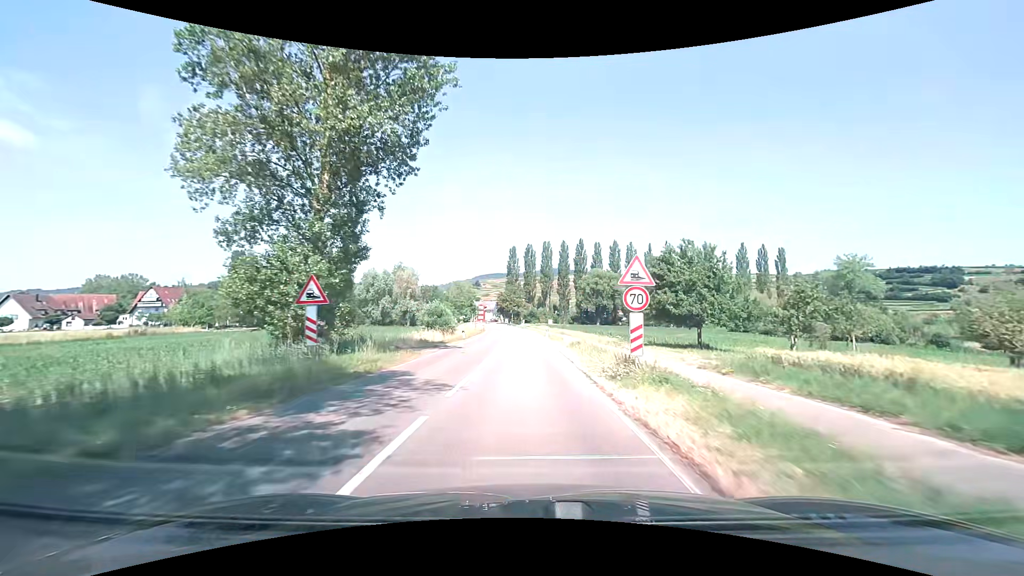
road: tertiary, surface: asphalt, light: Day
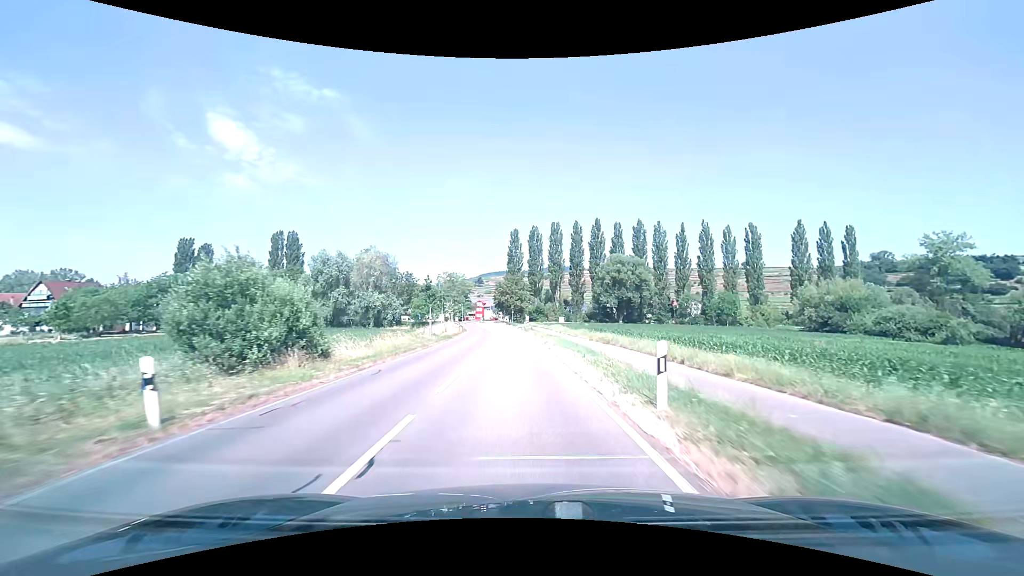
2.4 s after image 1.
(-0.3, +36.1) m; -1°
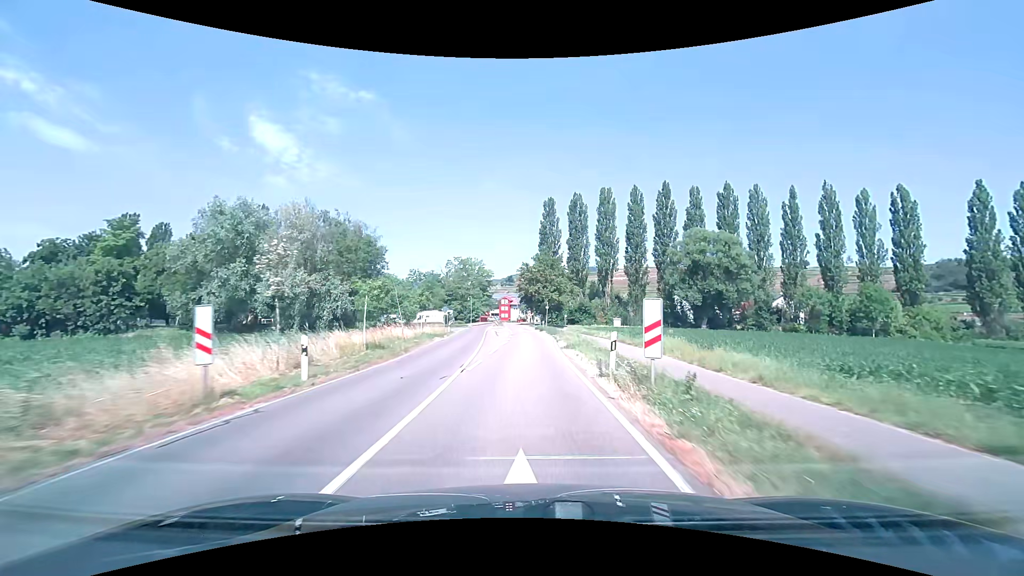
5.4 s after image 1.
(-1.4, +45.4) m; -3°
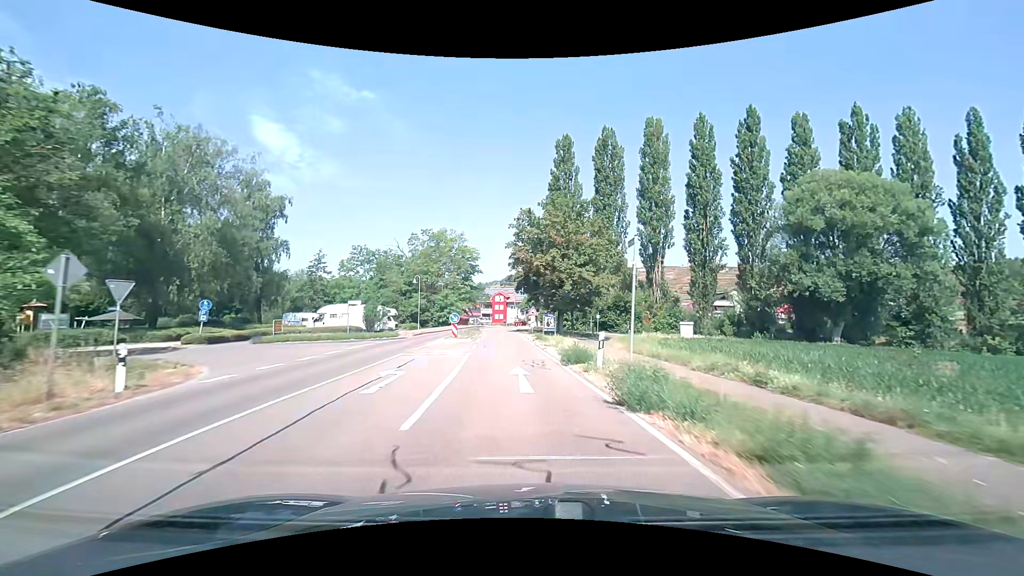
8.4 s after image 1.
(-0.3, +44.4) m; 0°
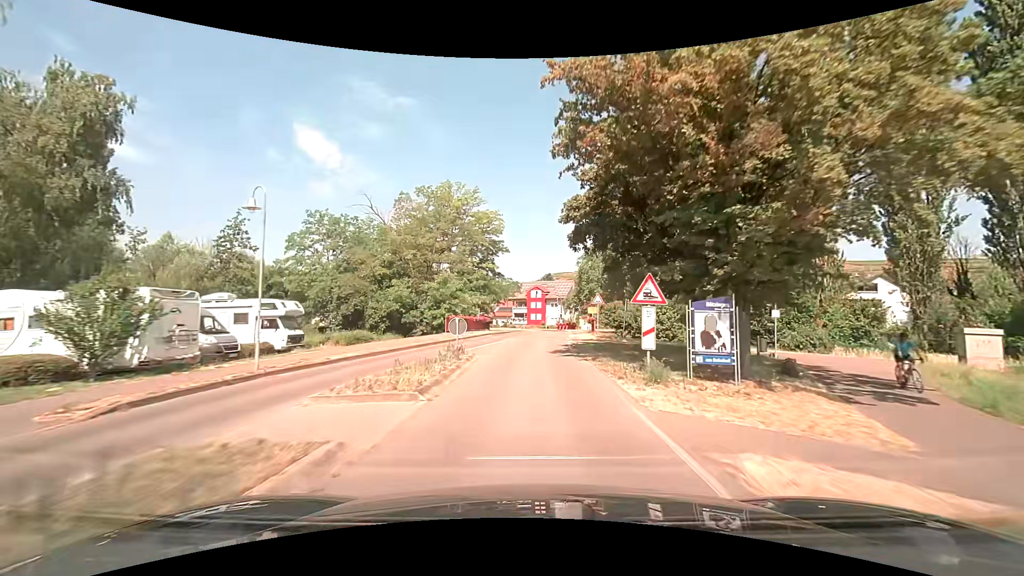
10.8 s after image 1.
(-1.4, +32.6) m; -5°
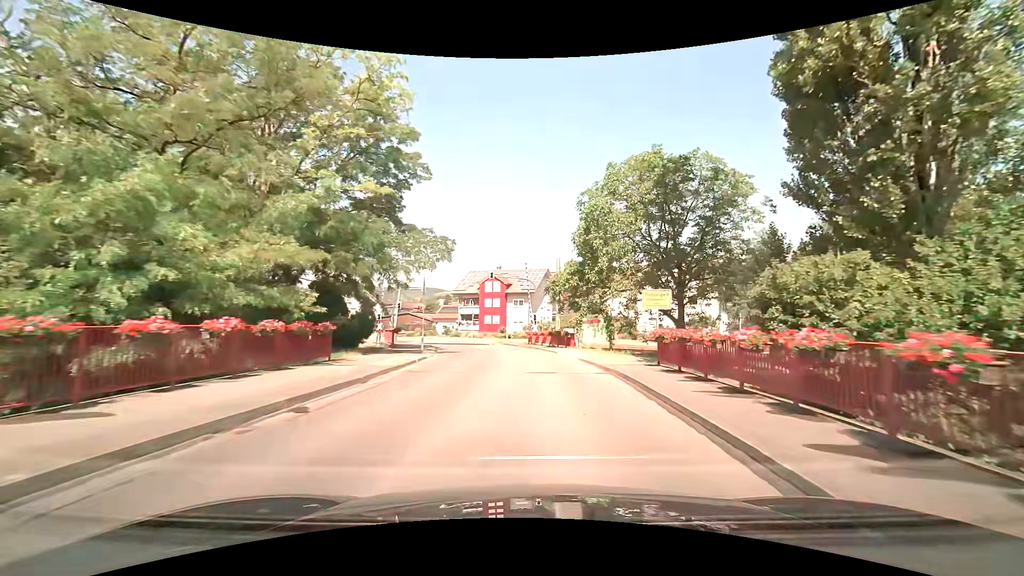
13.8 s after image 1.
(+0.8, +36.0) m; +4°
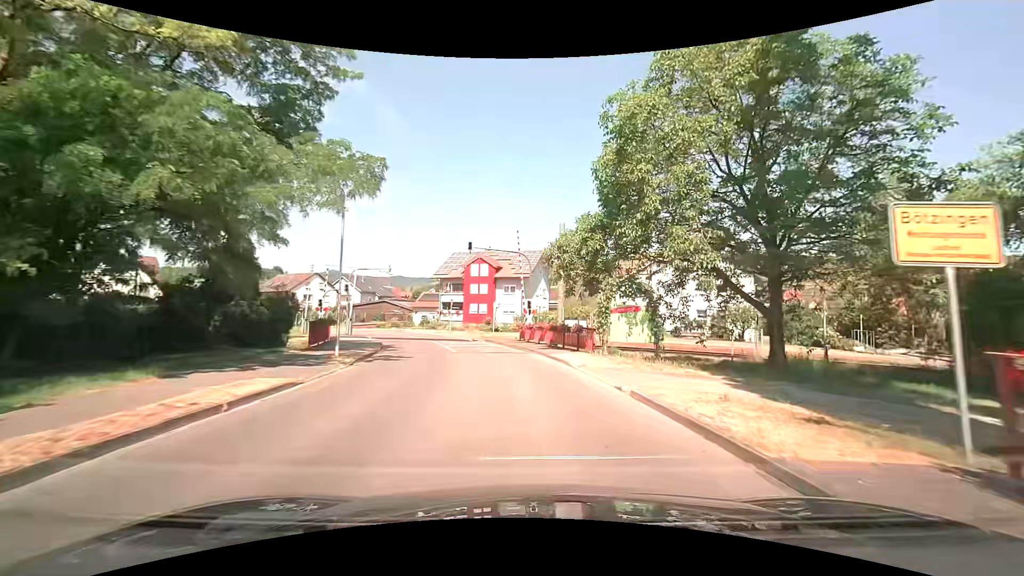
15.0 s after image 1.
(+0.2, +12.0) m; +1°
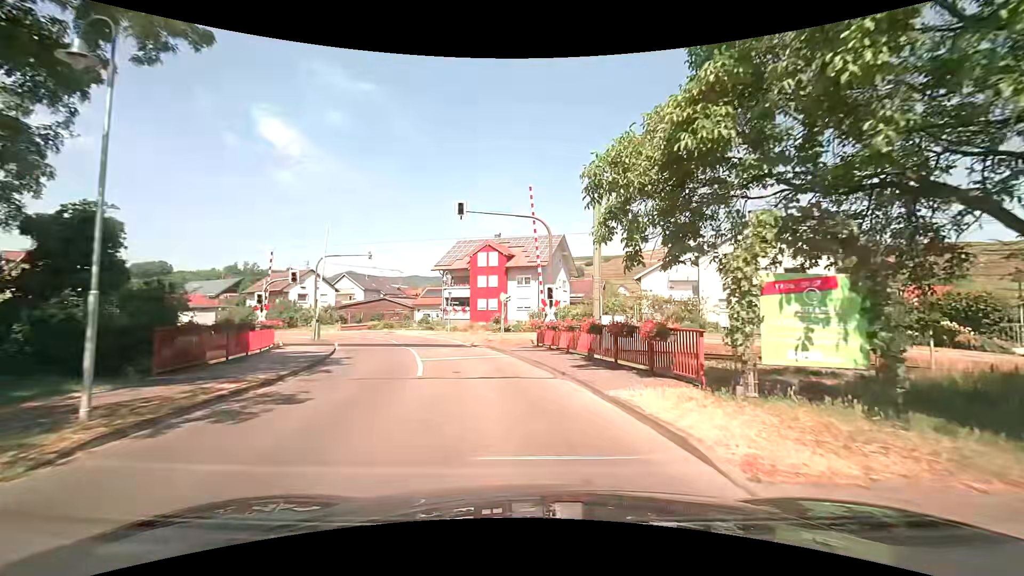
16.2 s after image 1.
(0.0, +10.3) m; -1°
(0, +10) (-2, +20) (-5, +29) (-10, +38) (-16, +46) (-23, +53) (-30, +60) (-38, +66) (-46, +72) (-54, +78) m
